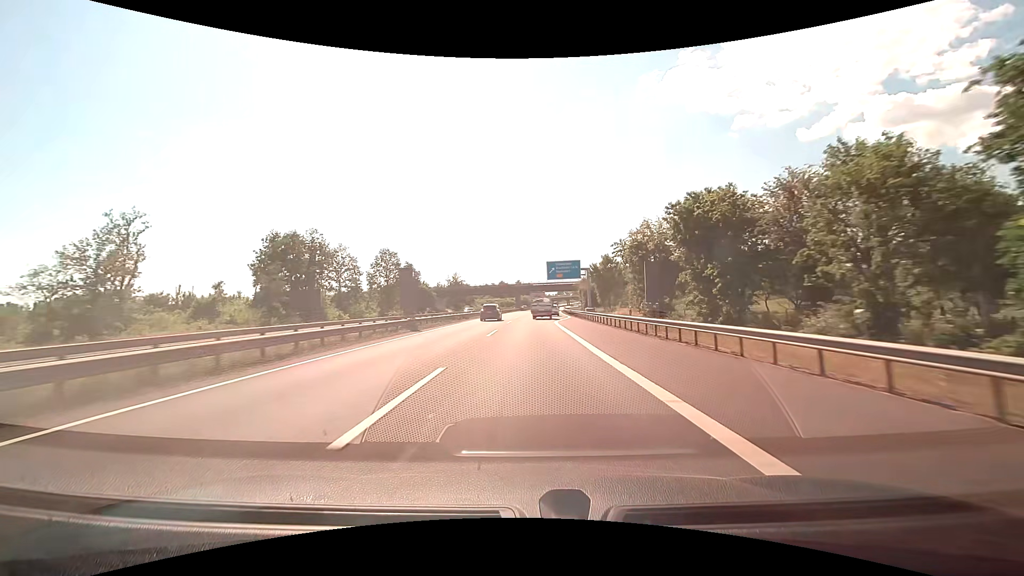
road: motorway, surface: asphalt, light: Day
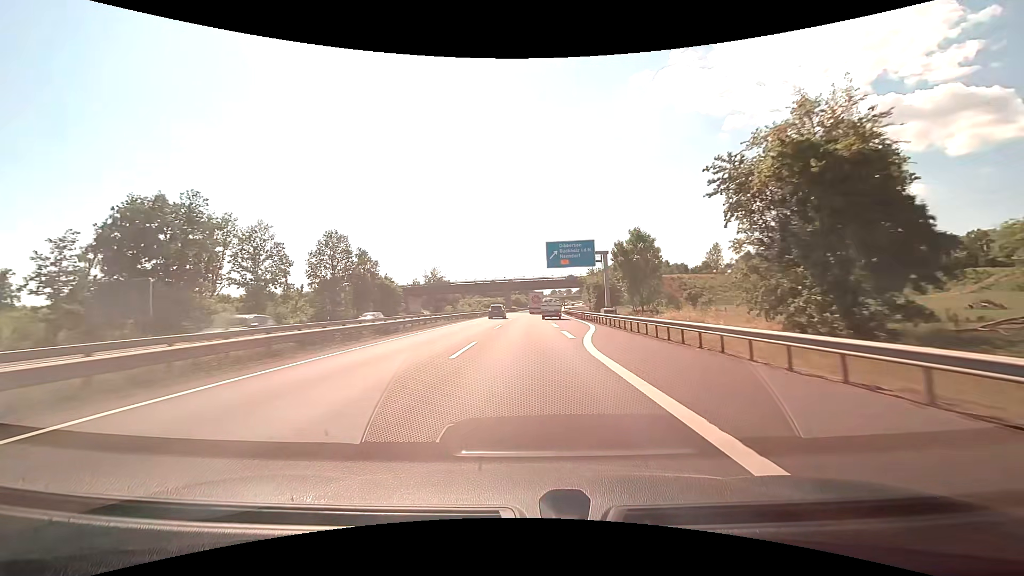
(+0.3, +27.3) m; +1°
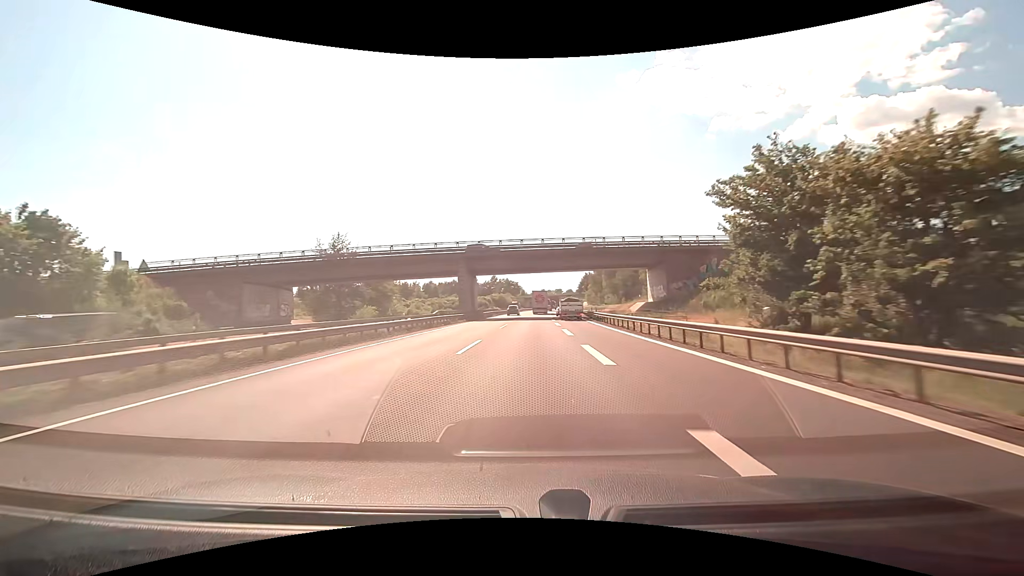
(+0.8, +70.5) m; +1°
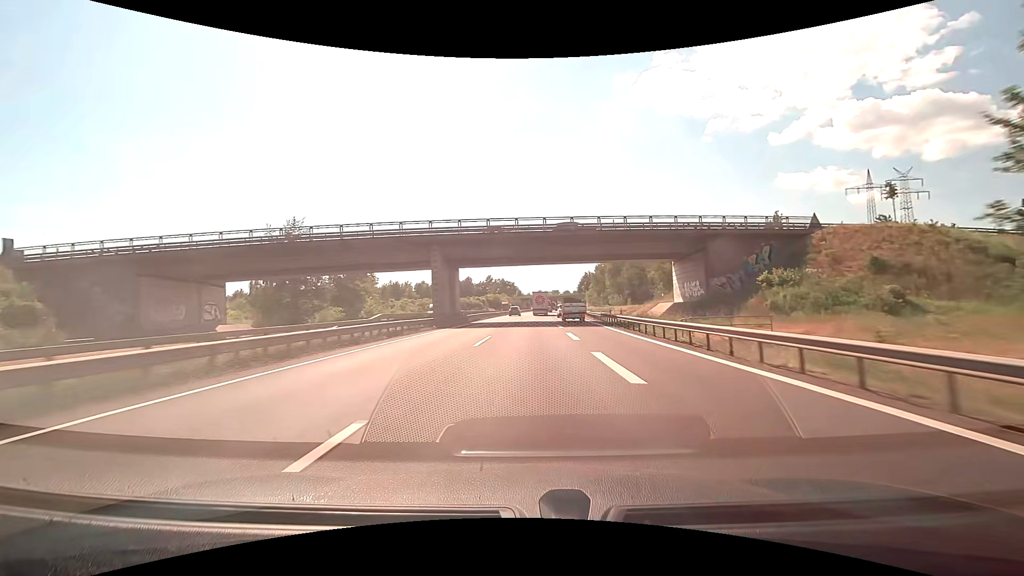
(0.0, +14.6) m; 0°
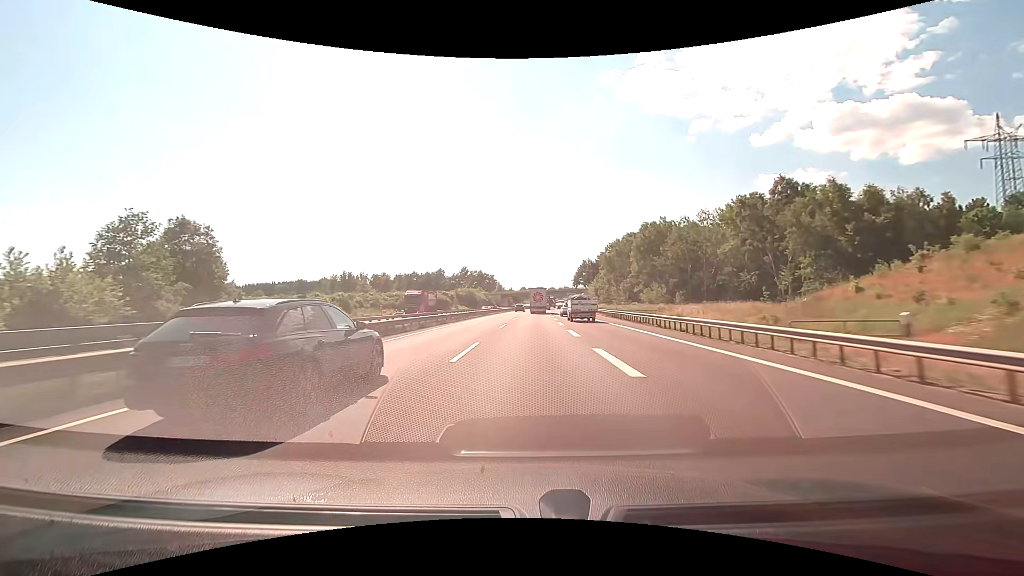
(+1.1, +59.6) m; +2°
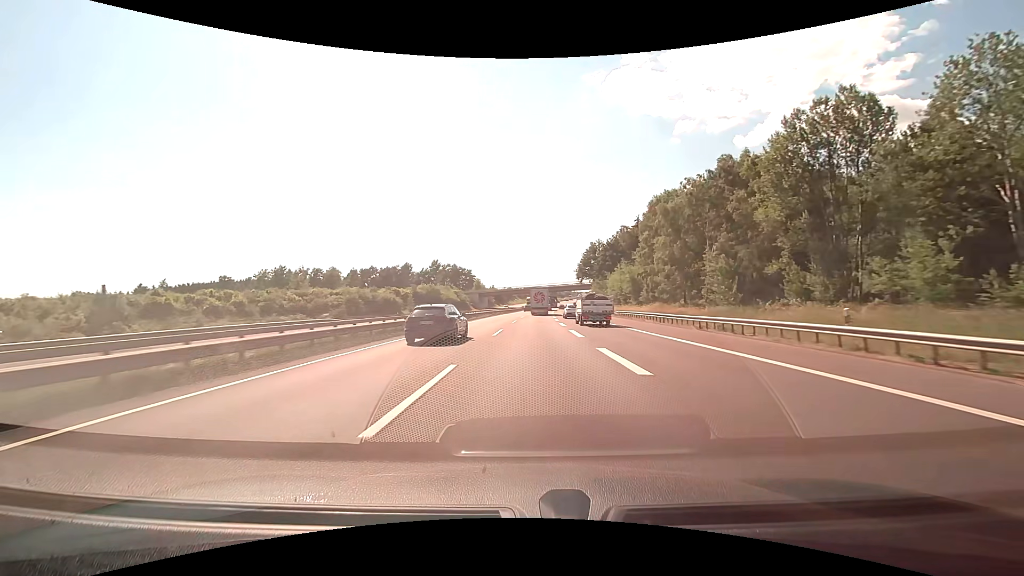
(+0.6, +59.8) m; +1°
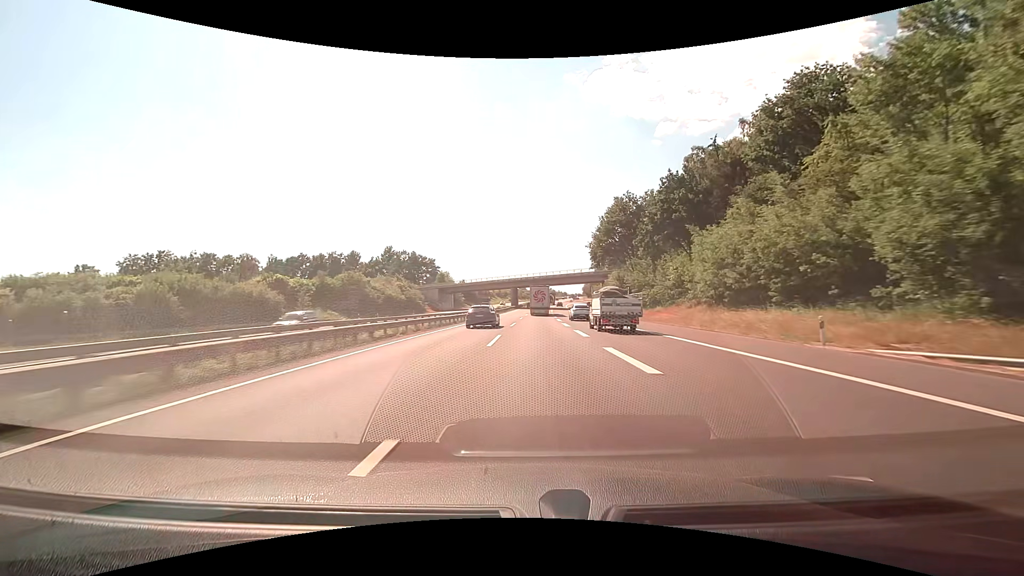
(+0.9, +59.9) m; +2°
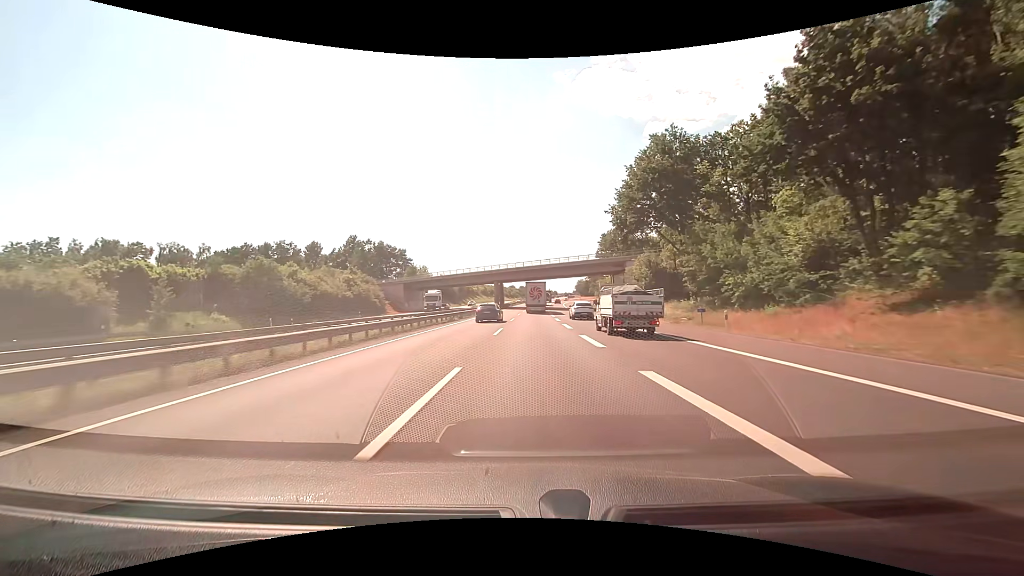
(+0.4, +30.0) m; +1°
(0, +10) (0, +20) (0, +30) (0, +40) (+1, +50) (+1, +60) (+1, +70) (+2, +80) (+2, +90) (+2, +100) m
